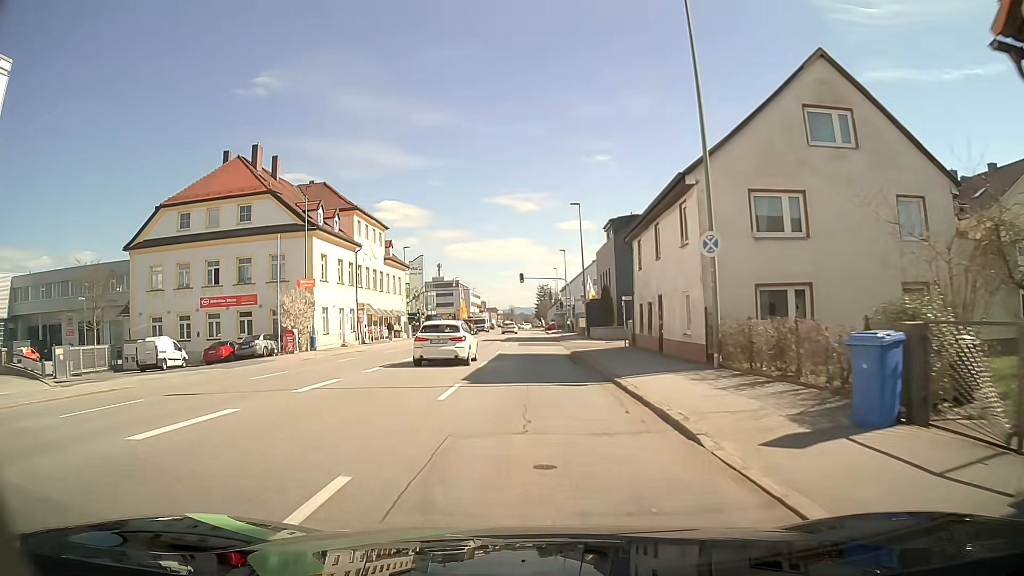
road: tertiary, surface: asphalt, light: Day
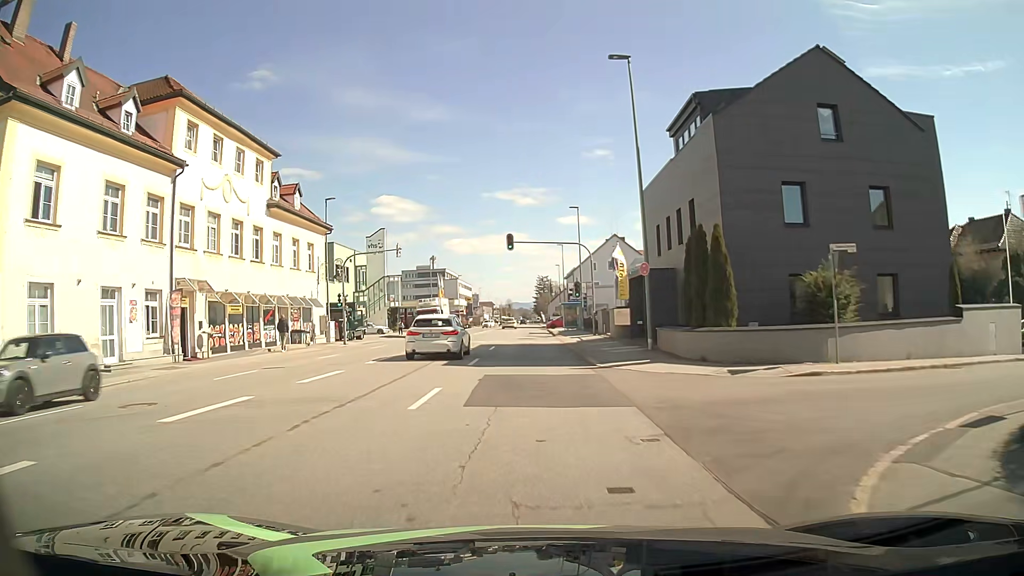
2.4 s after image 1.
(+0.4, +28.9) m; +1°
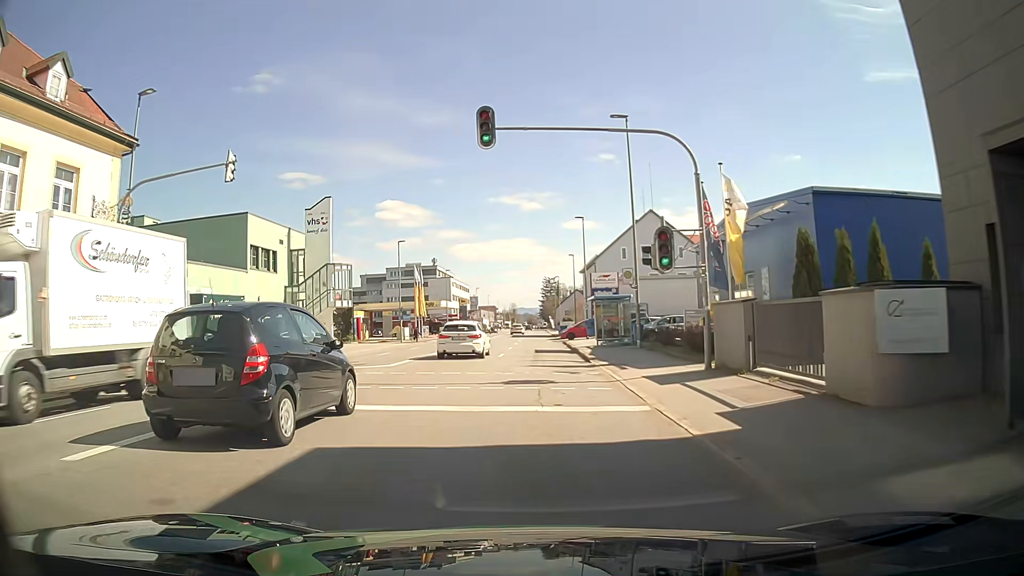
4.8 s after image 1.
(-0.3, +26.4) m; 0°
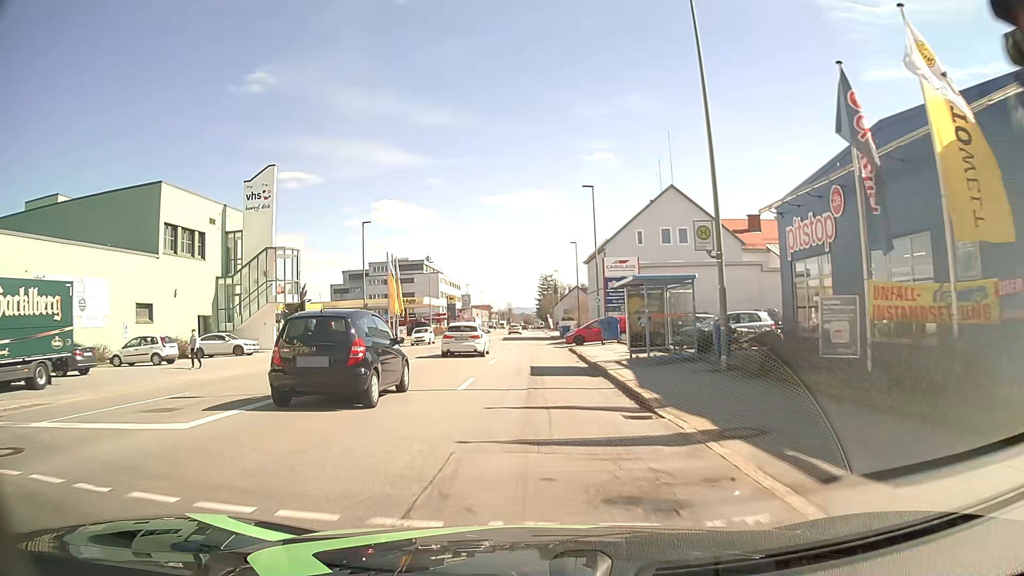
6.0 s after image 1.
(-0.2, +13.4) m; -1°
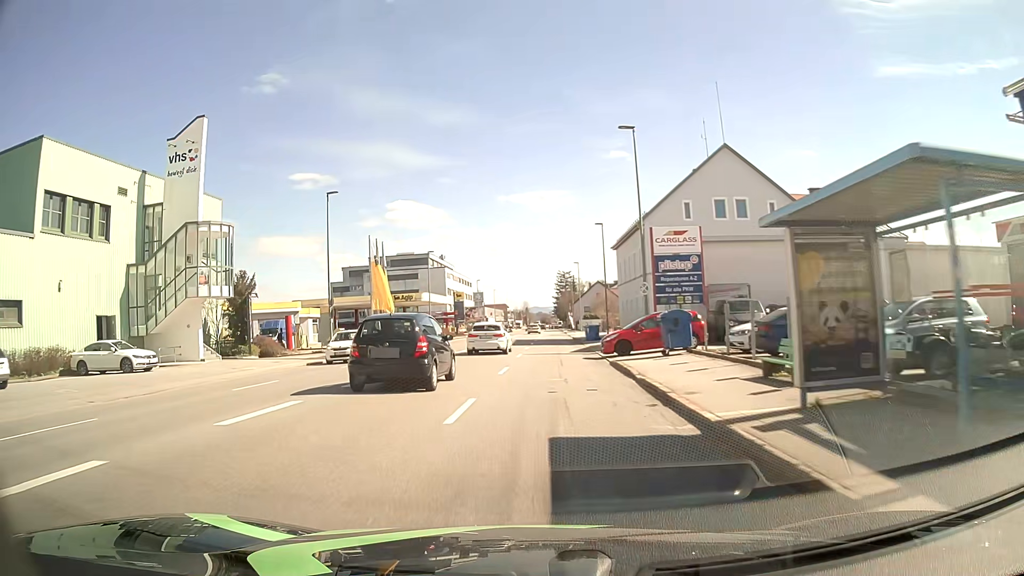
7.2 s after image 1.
(0.0, +13.7) m; -2°
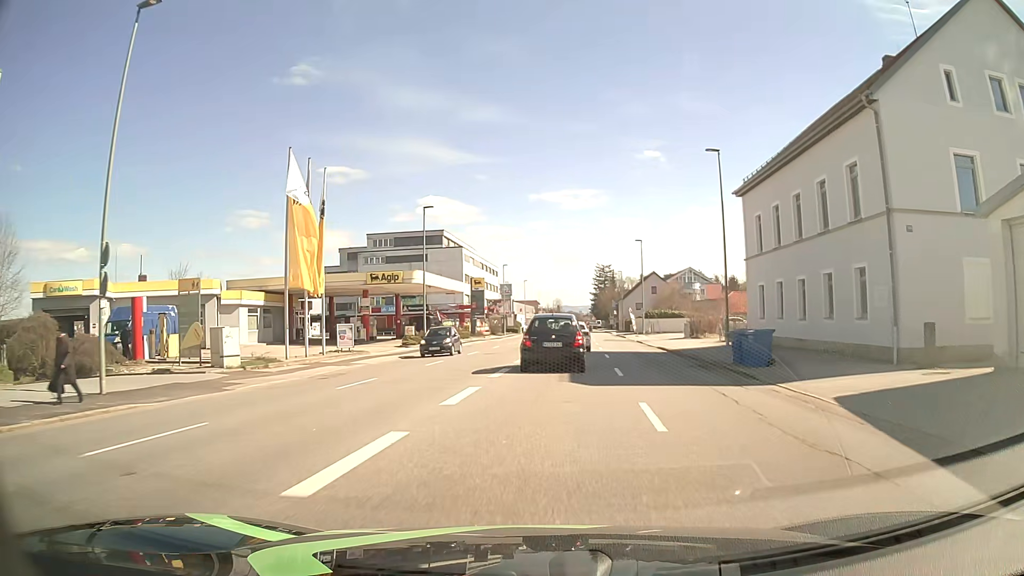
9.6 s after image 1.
(-1.3, +27.8) m; -2°
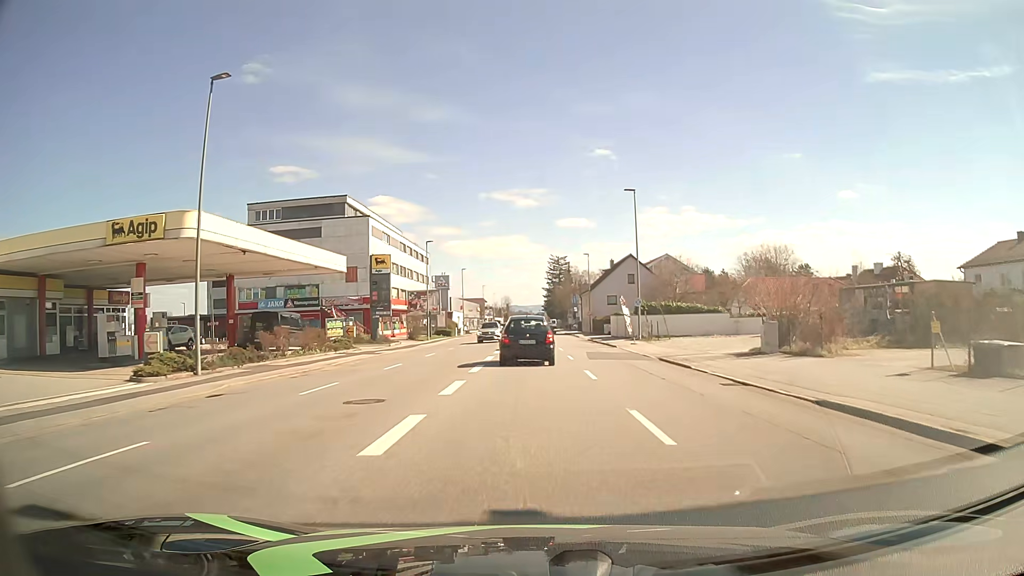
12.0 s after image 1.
(+1.5, +28.2) m; +5°
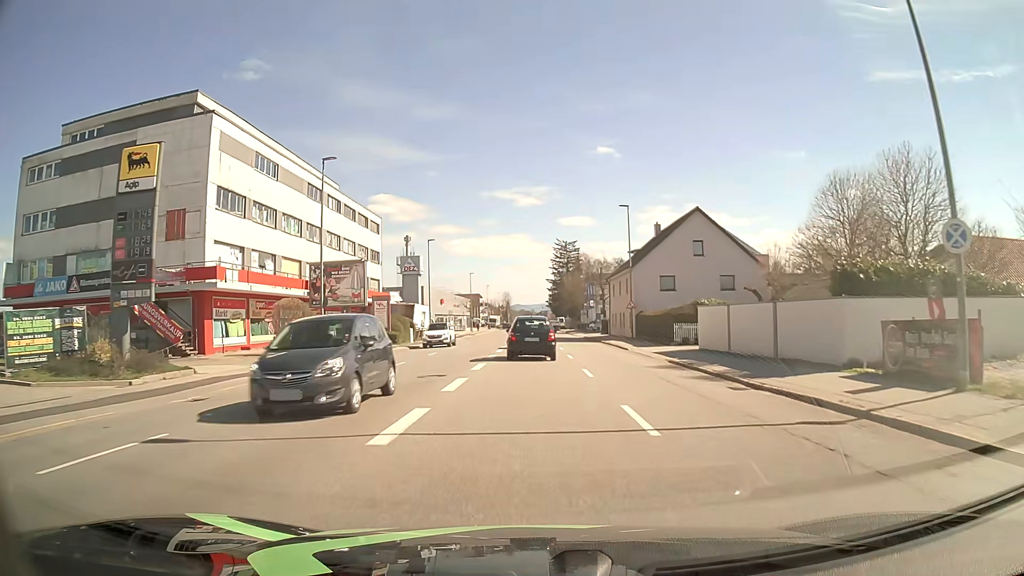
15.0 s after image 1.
(0.0, +35.6) m; 0°
(0, +10) (0, +20) (0, +30) (0, +40) (0, +50) (0, +60) (0, +70) (0, +80) (0, +90) (0, +100) m
